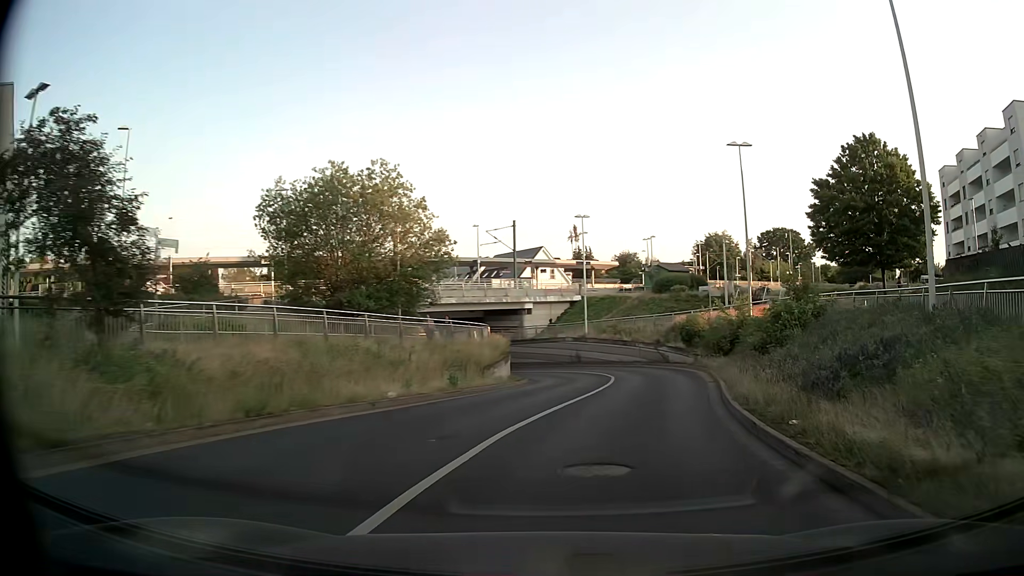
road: tertiary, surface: asphalt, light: Day
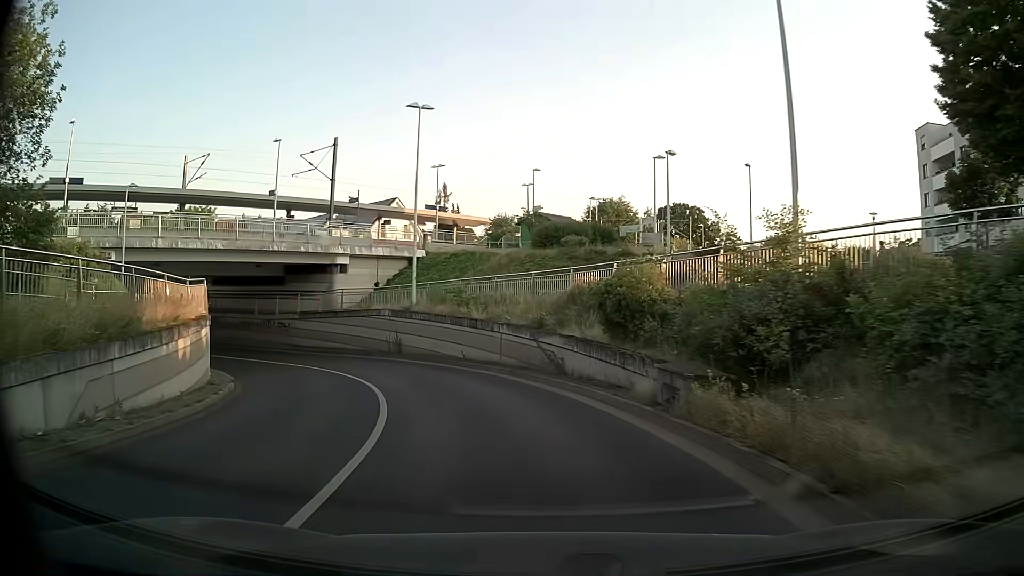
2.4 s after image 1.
(+3.5, +22.3) m; +11°
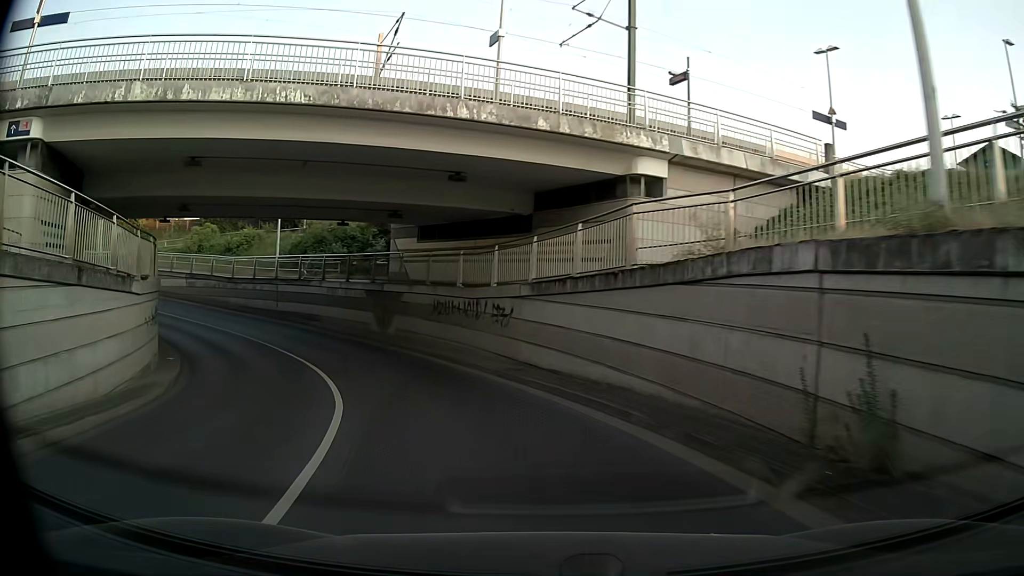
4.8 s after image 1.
(-5.3, +24.5) m; -28°
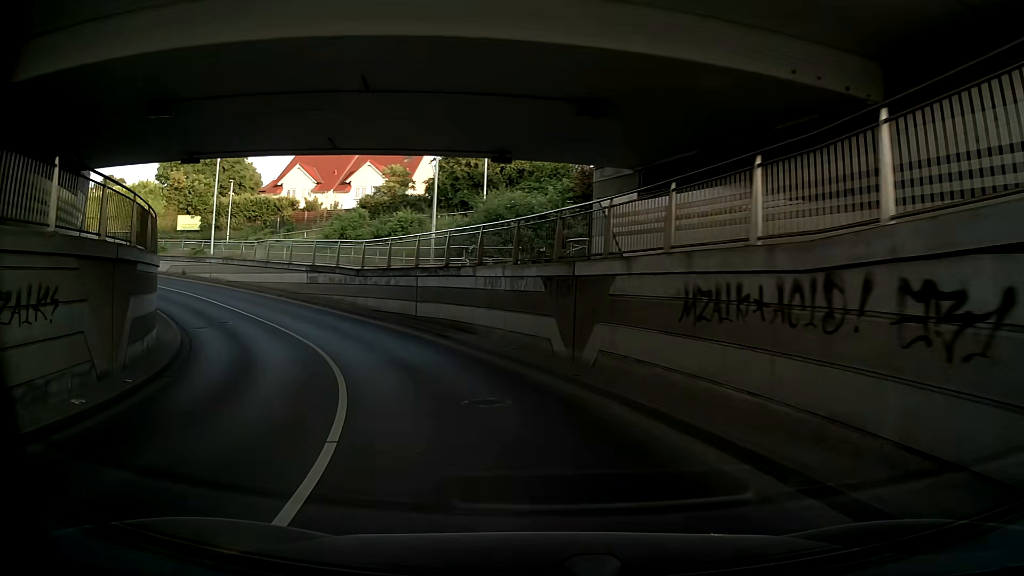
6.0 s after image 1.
(-2.1, +12.8) m; -18°
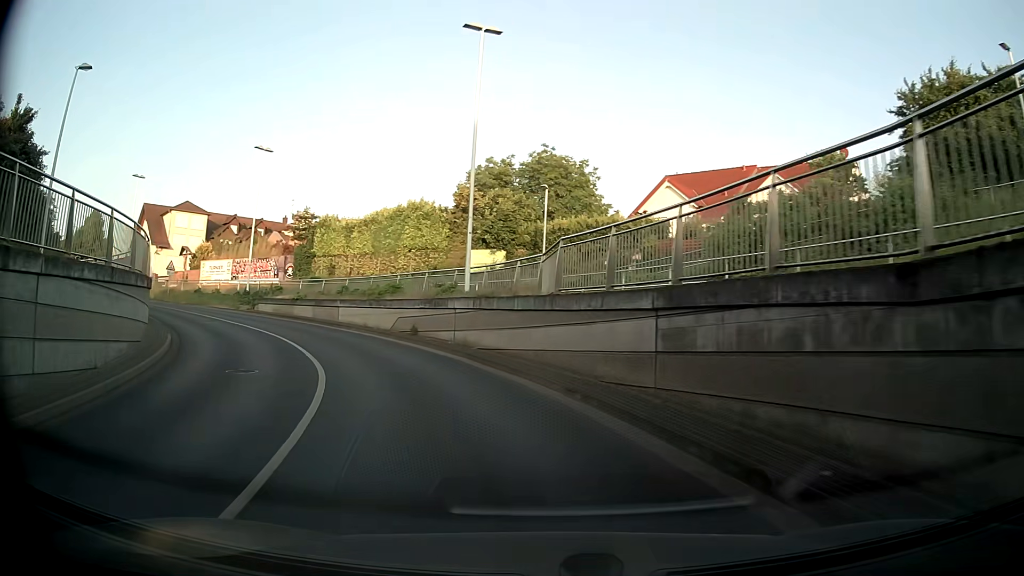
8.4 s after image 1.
(-4.6, +23.5) m; -32°
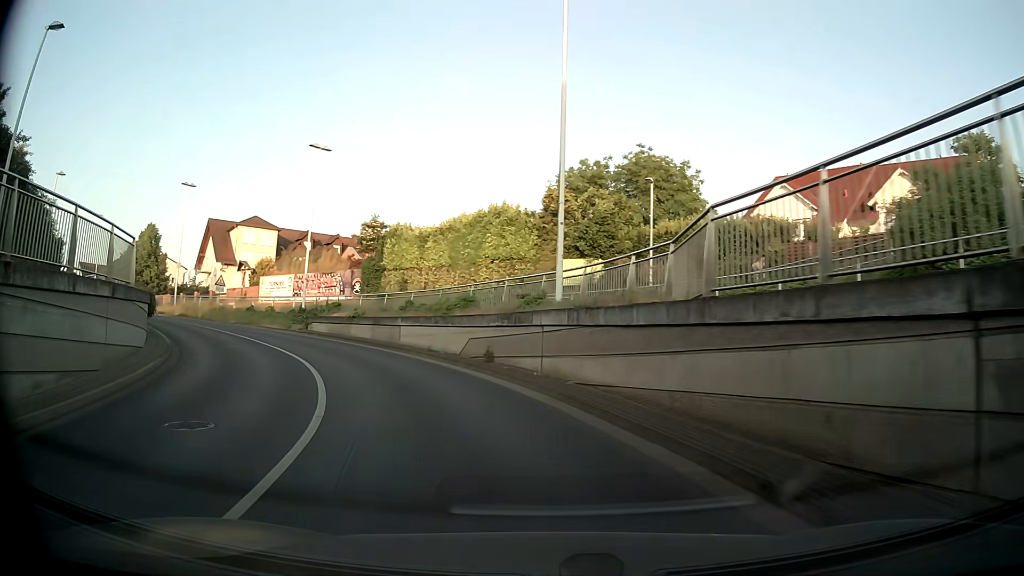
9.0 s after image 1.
(-0.4, +5.7) m; -10°
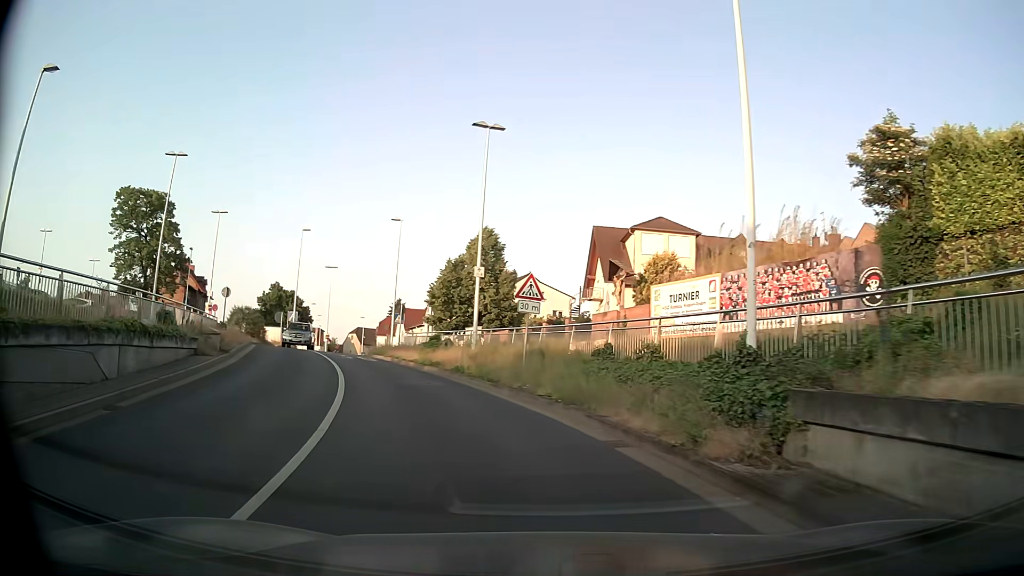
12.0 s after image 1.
(-7.8, +24.8) m; -36°
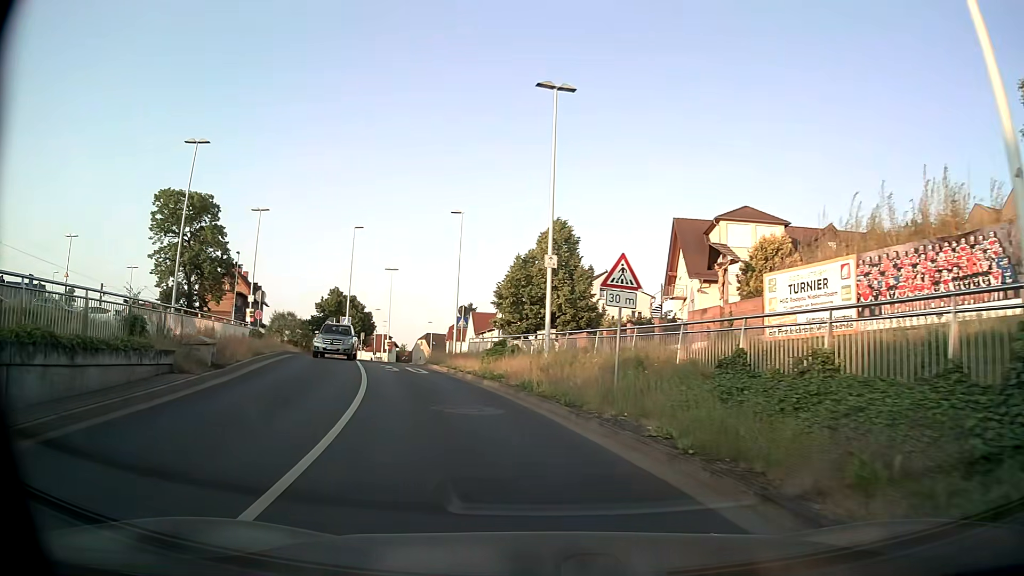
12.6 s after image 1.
(-0.3, +5.1) m; -6°
